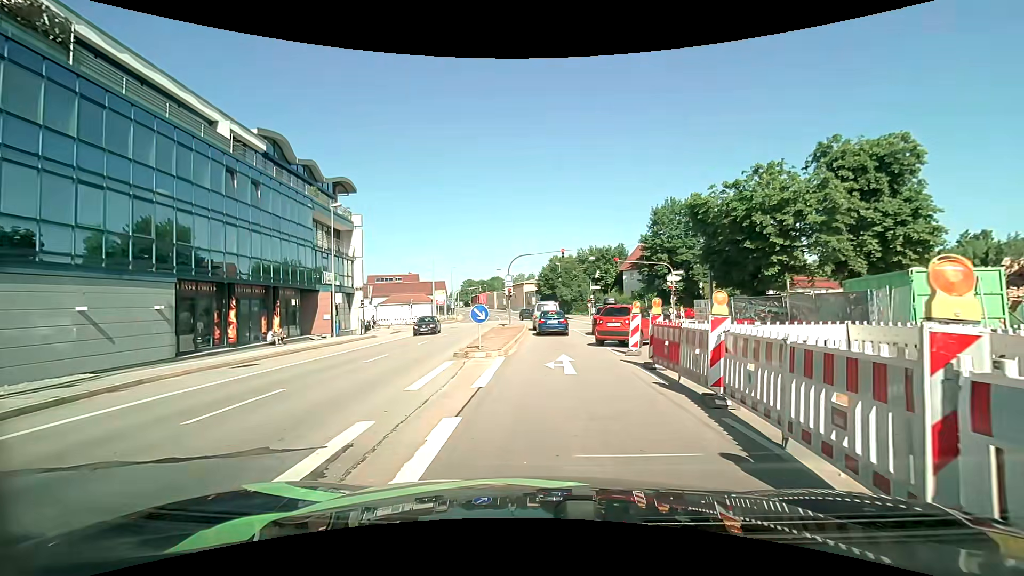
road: primary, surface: asphalt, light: Day
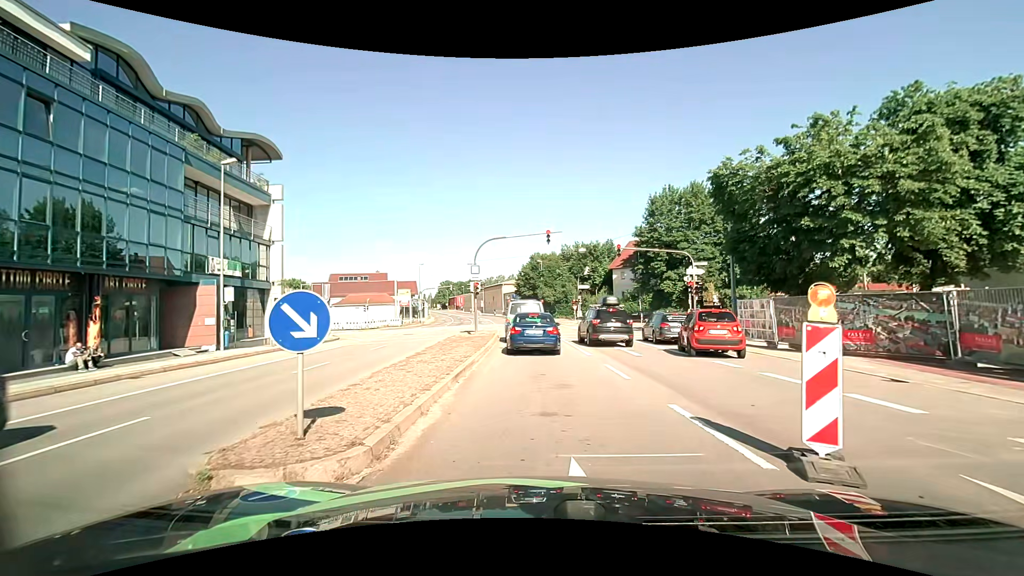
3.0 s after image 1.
(+0.2, +10.9) m; +2°
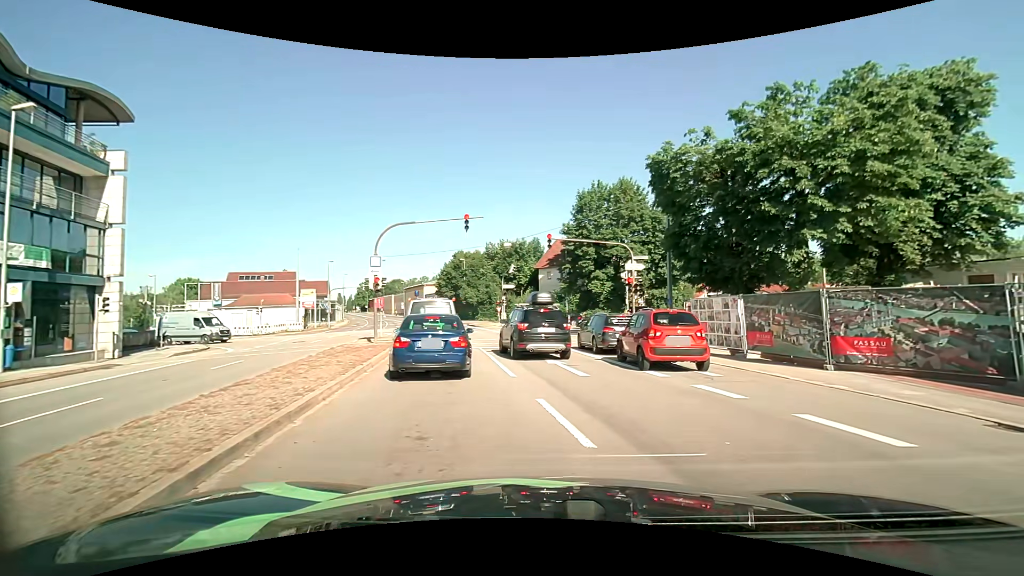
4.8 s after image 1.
(+0.3, +5.4) m; +8°
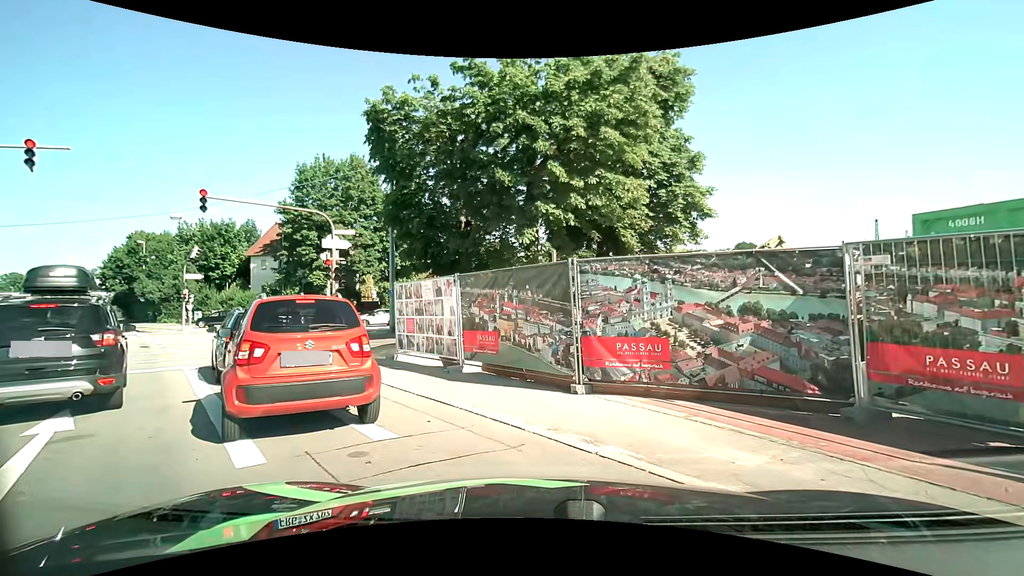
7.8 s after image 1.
(+2.1, +6.8) m; +29°
